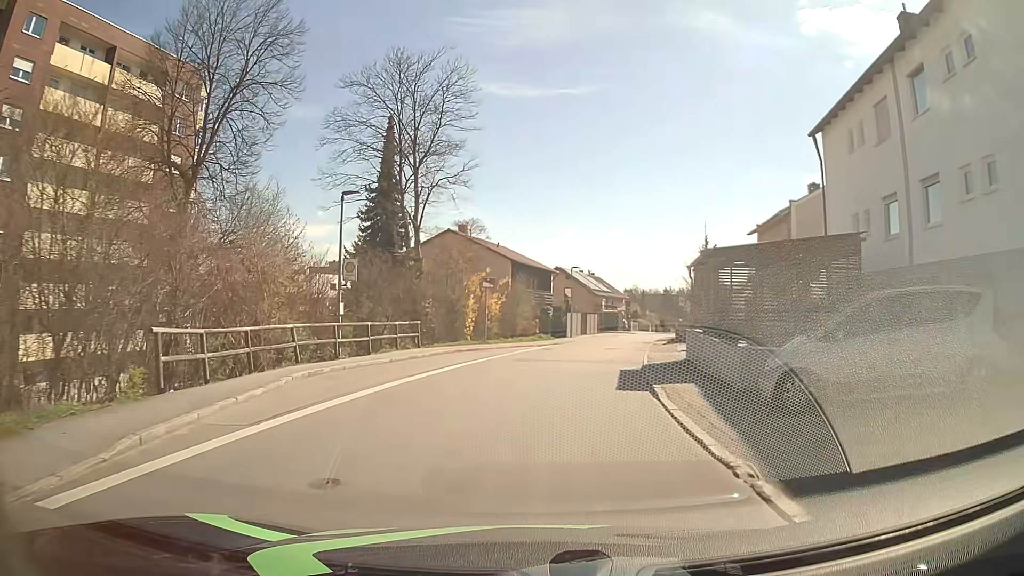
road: residential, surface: asphalt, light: Day
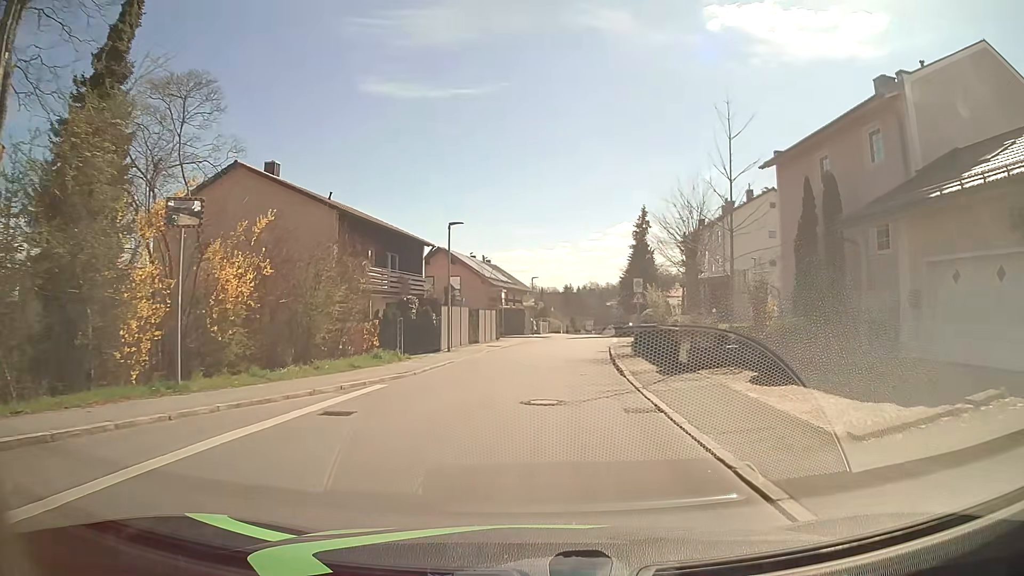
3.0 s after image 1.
(+1.8, +22.3) m; +9°
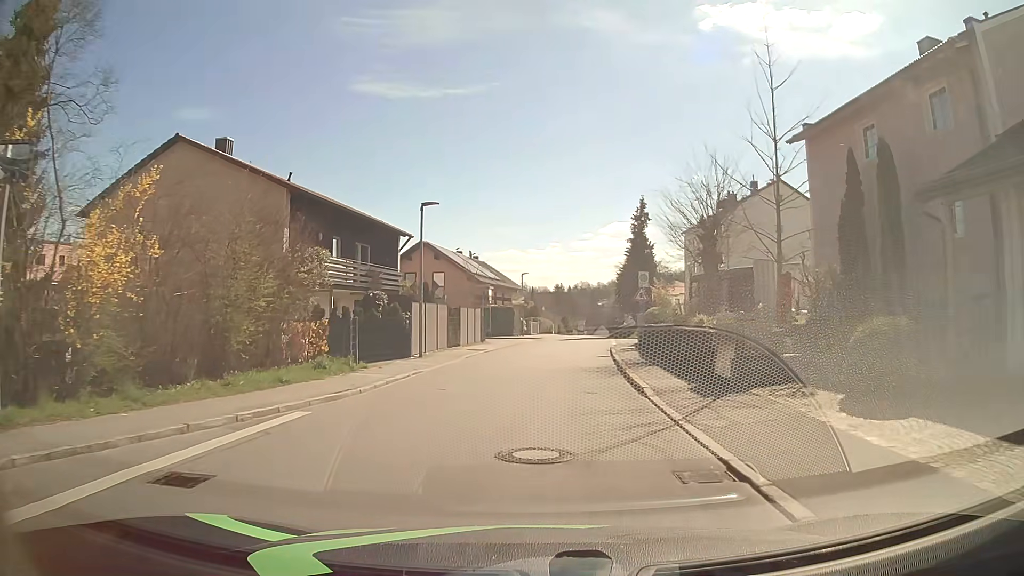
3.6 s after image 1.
(0.0, +4.5) m; +1°
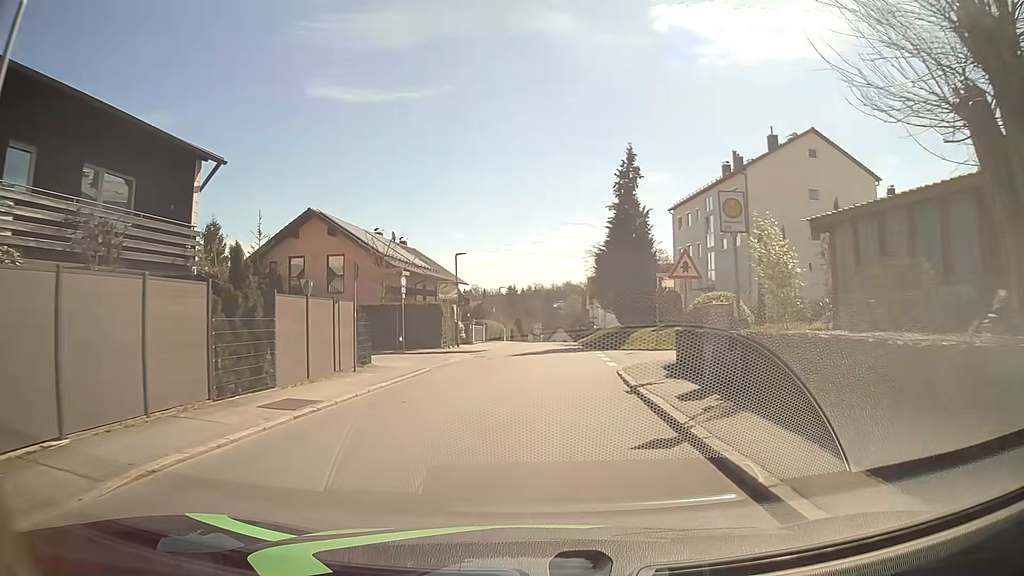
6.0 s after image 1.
(+0.5, +17.9) m; +4°
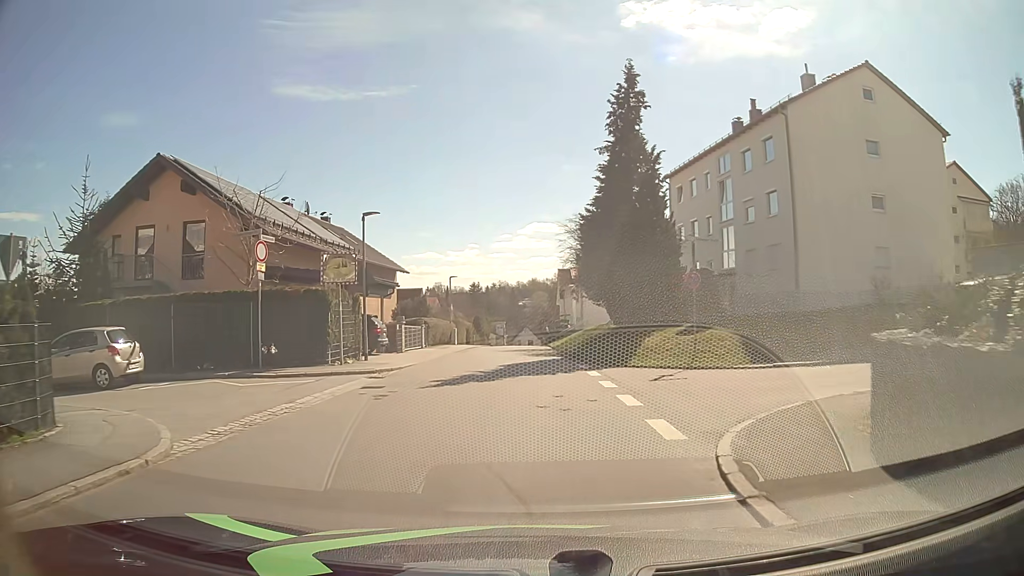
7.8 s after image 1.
(+0.3, +13.4) m; +2°
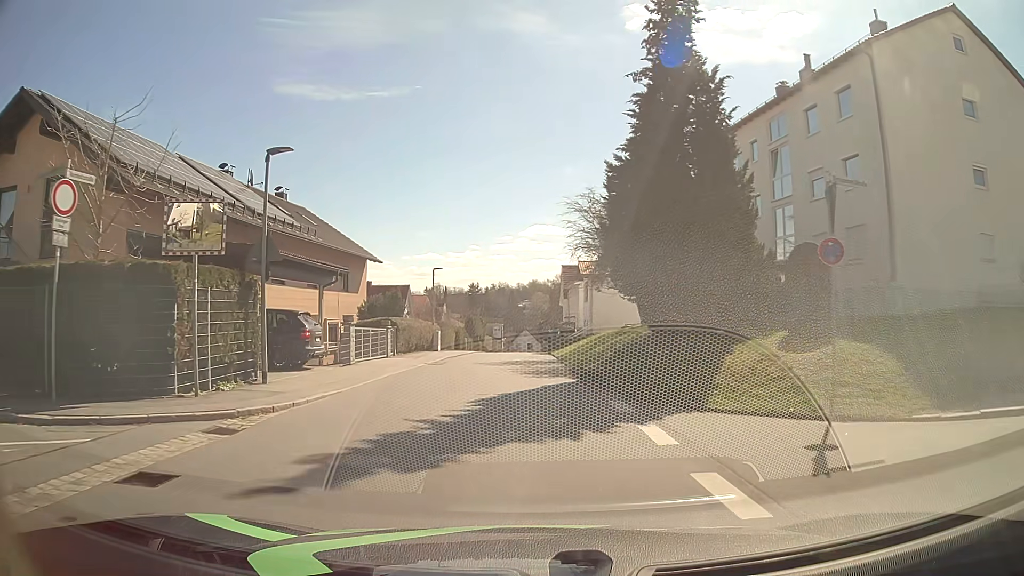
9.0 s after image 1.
(0.0, +8.9) m; 0°
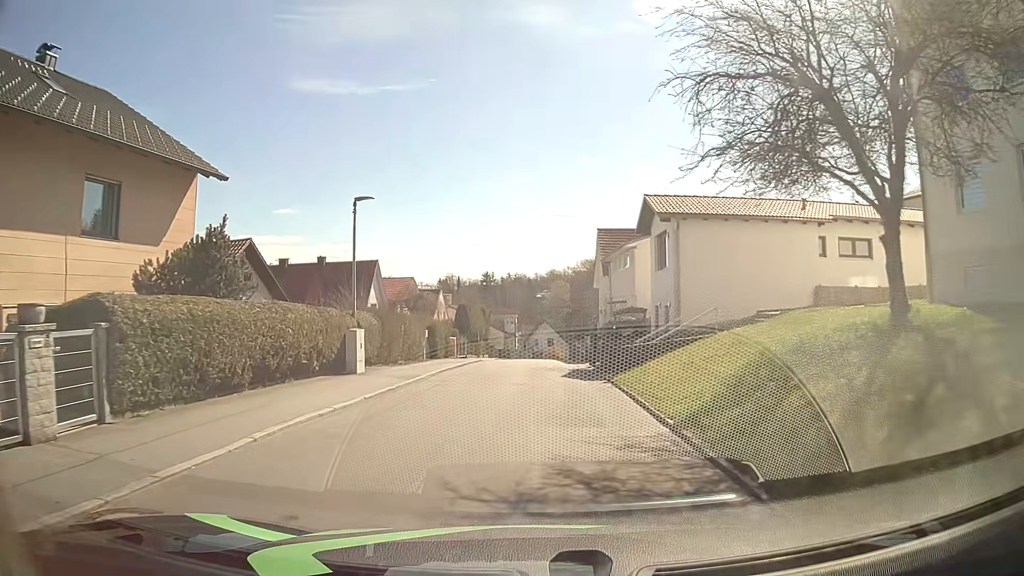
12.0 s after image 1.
(-0.4, +22.5) m; -2°
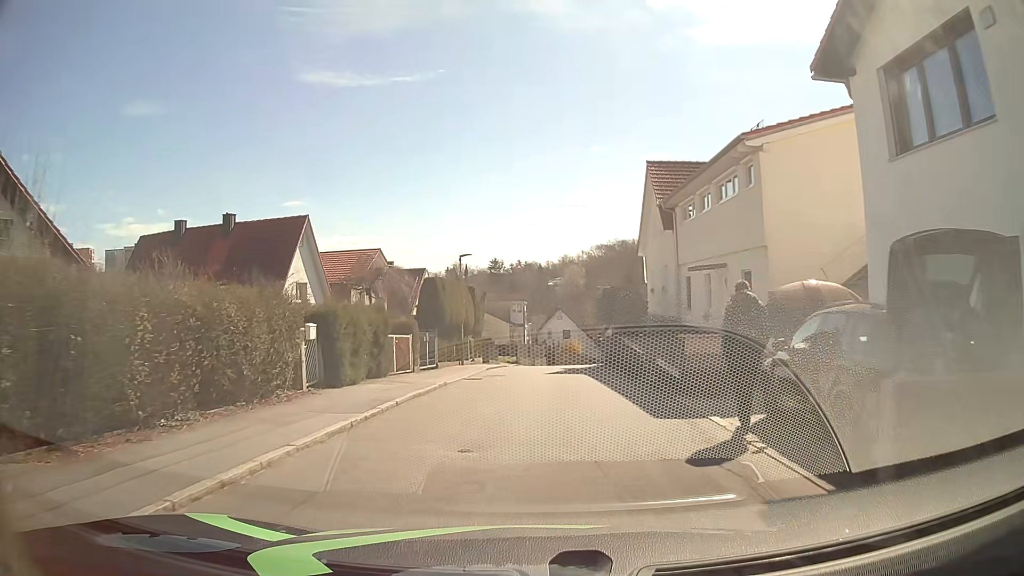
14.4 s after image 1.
(0.0, +18.3) m; -1°
(0, +10) (+1, +20) (+1, +30) (+2, +40) (+3, +50) (+4, +60) (+7, +69) (+11, +79) (+14, +88) (+18, +97) m
